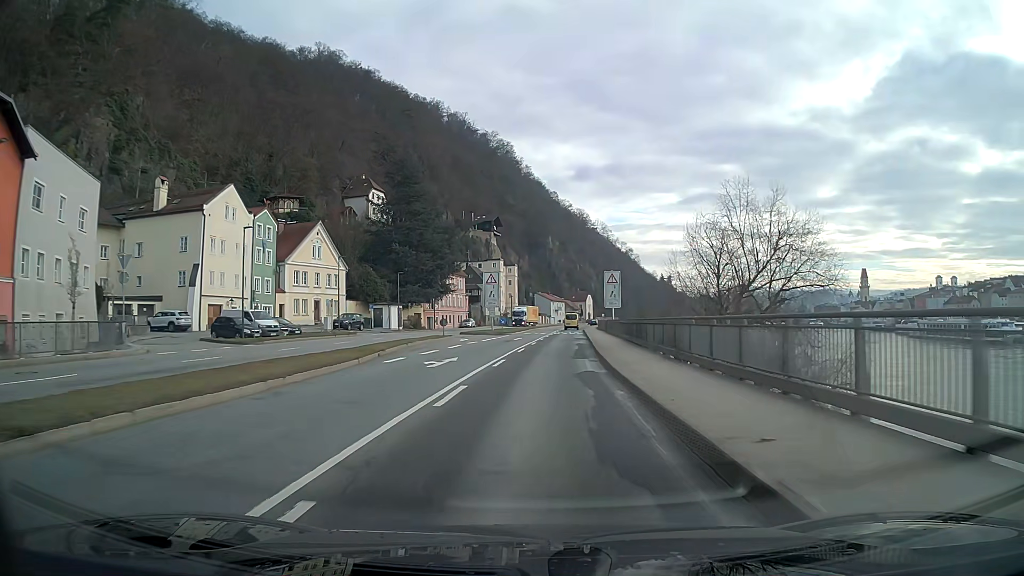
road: primary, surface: asphalt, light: Day
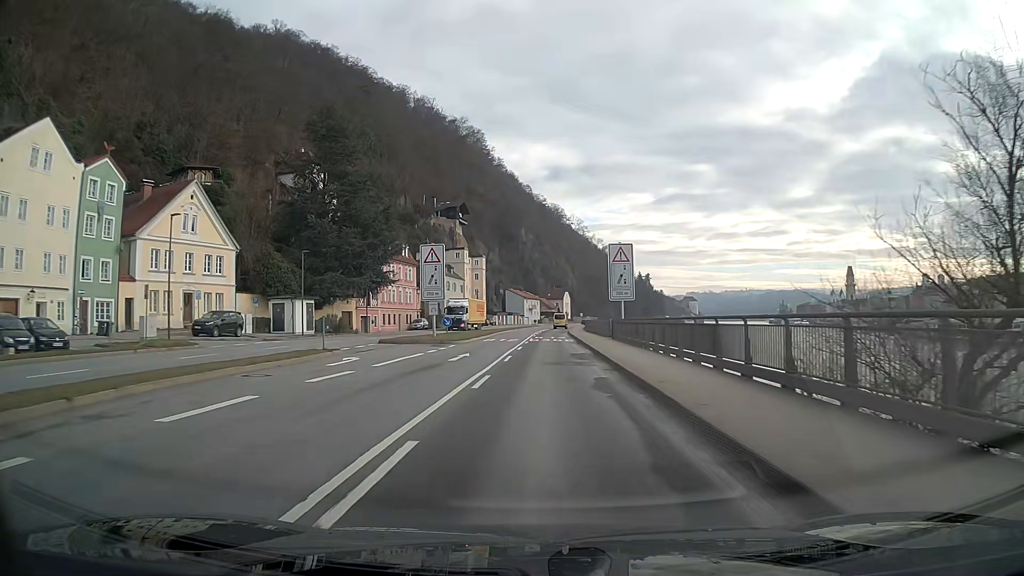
(+0.5, +24.4) m; +2°
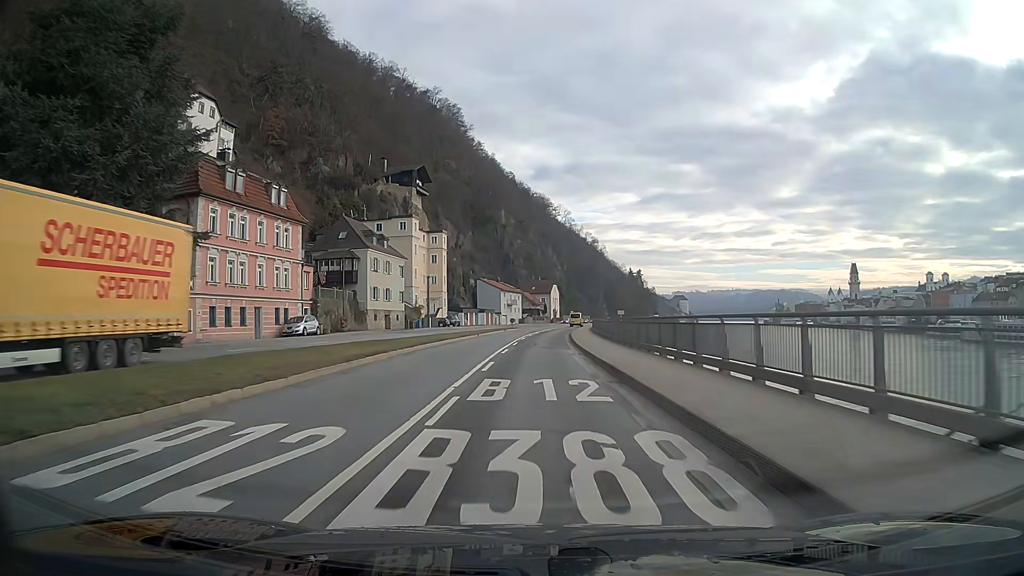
(+0.7, +40.7) m; +1°
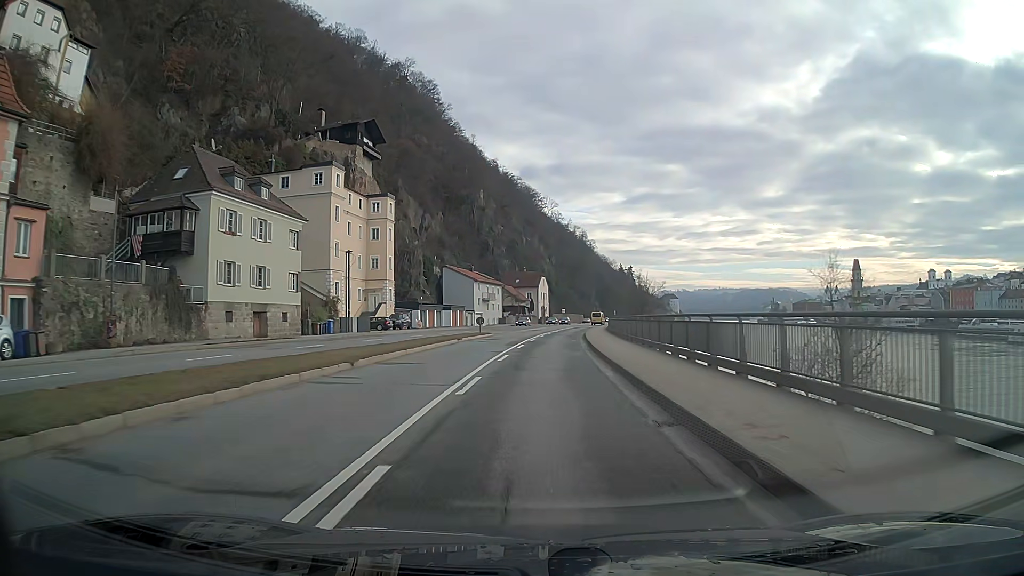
(+0.3, +32.8) m; +1°
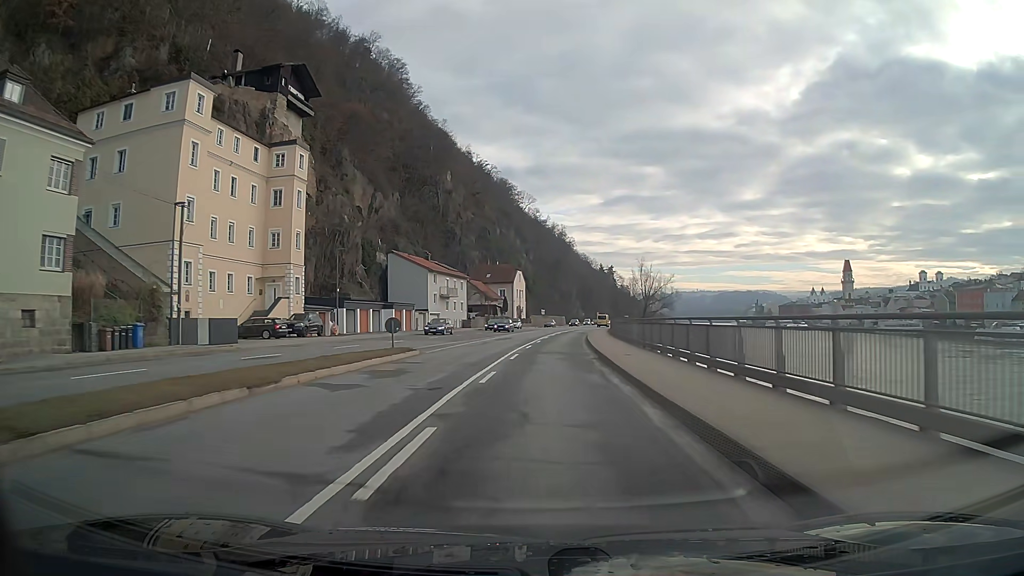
(+0.4, +24.7) m; +2°
(0, +10) (0, +20) (+1, +30) (+1, +40) (+2, +50) (+3, +60) (+4, +70) (+5, +80) (+6, +90) (+8, +100) m
